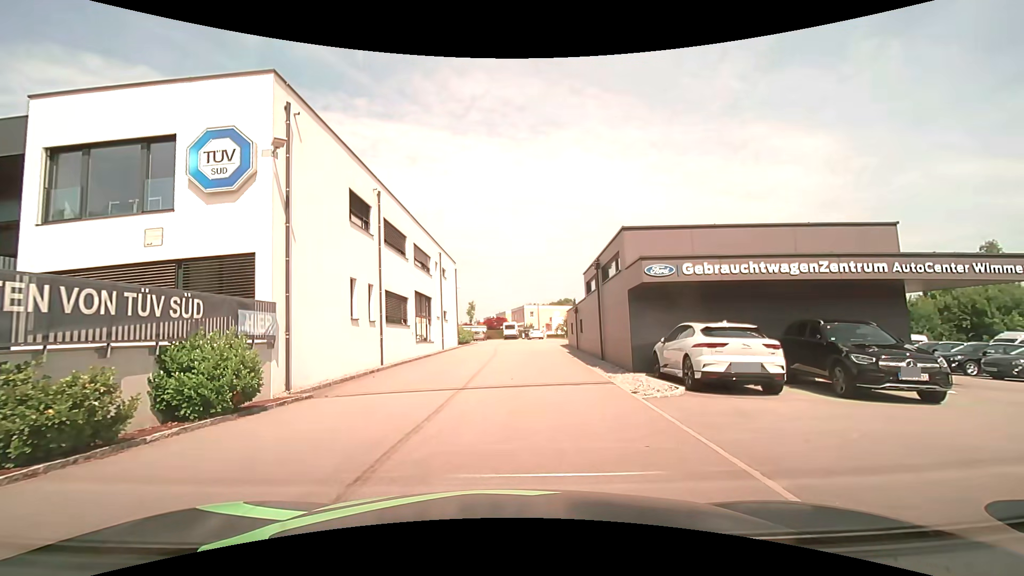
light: Day
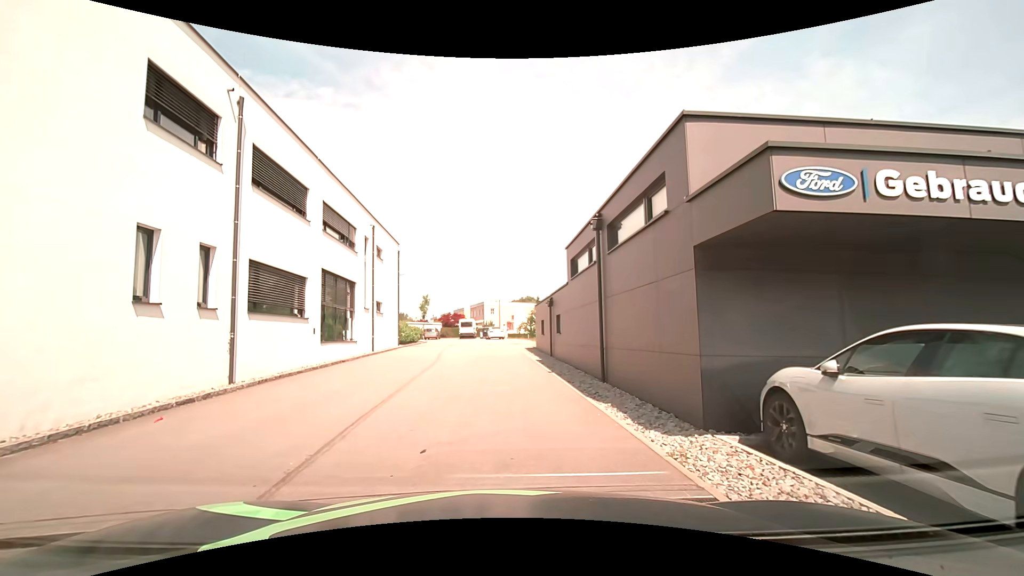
(+0.5, +8.6) m; +5°
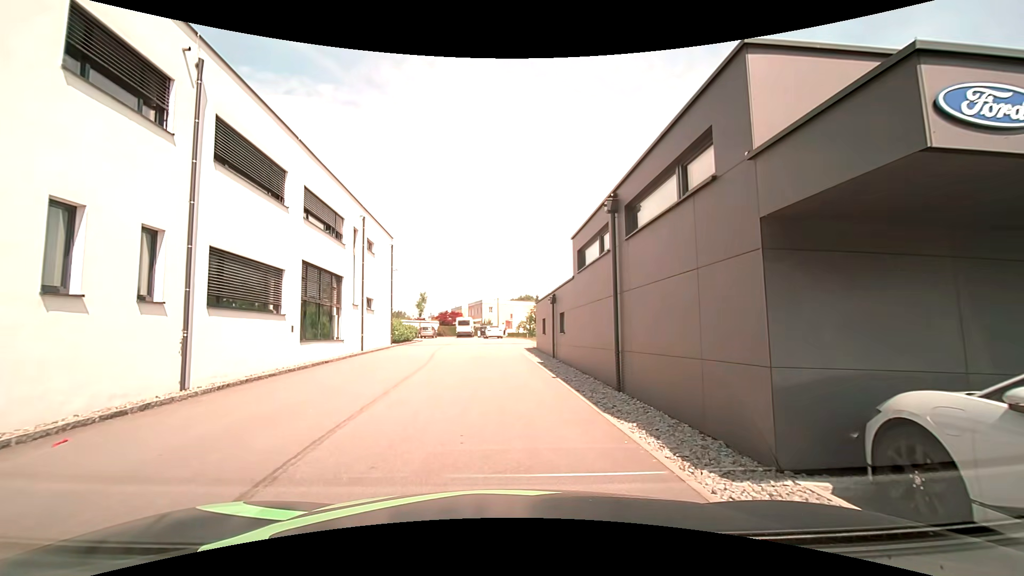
(0.0, +1.9) m; 0°
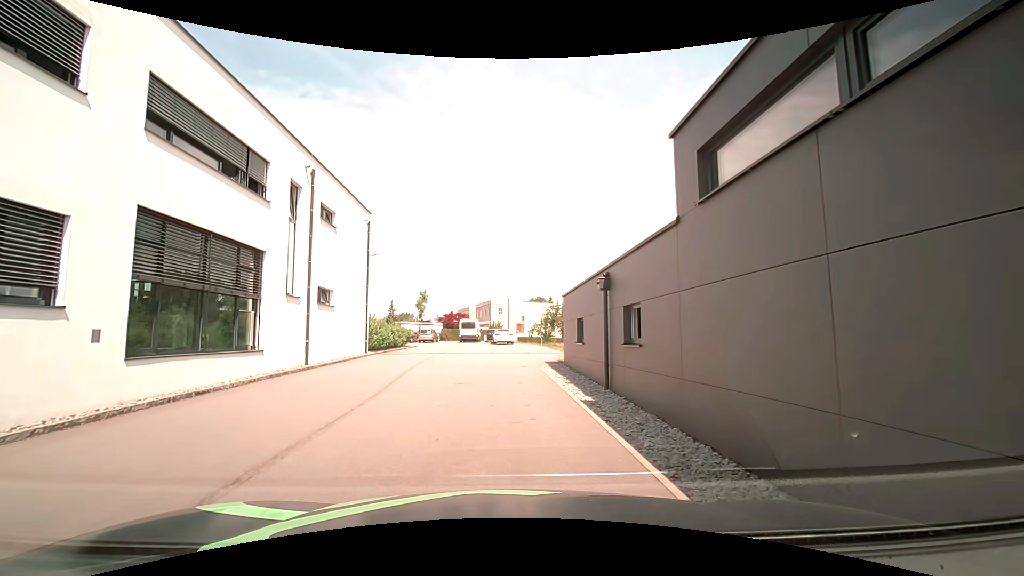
(-0.1, +9.0) m; -1°
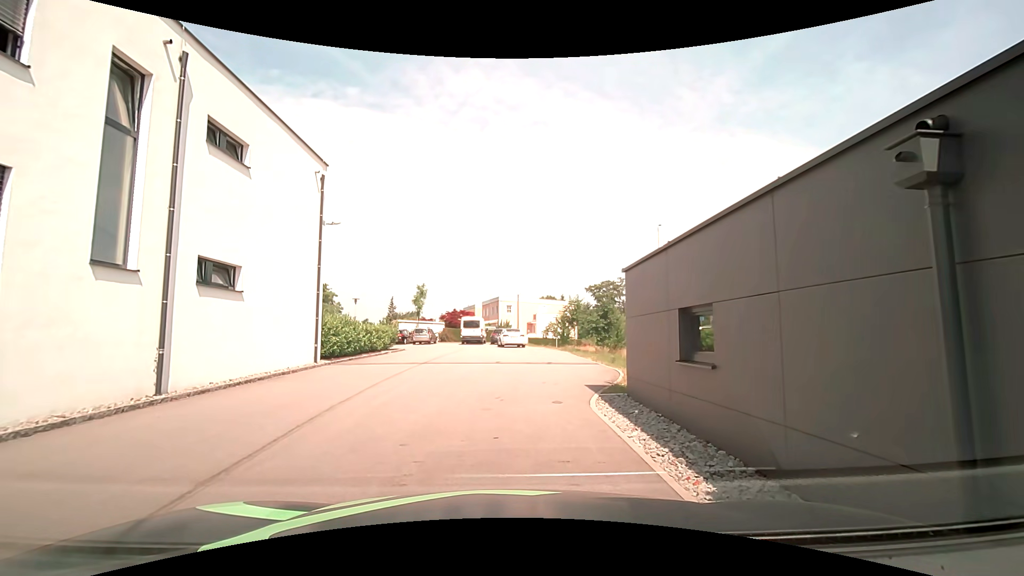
(-0.1, +8.4) m; 0°
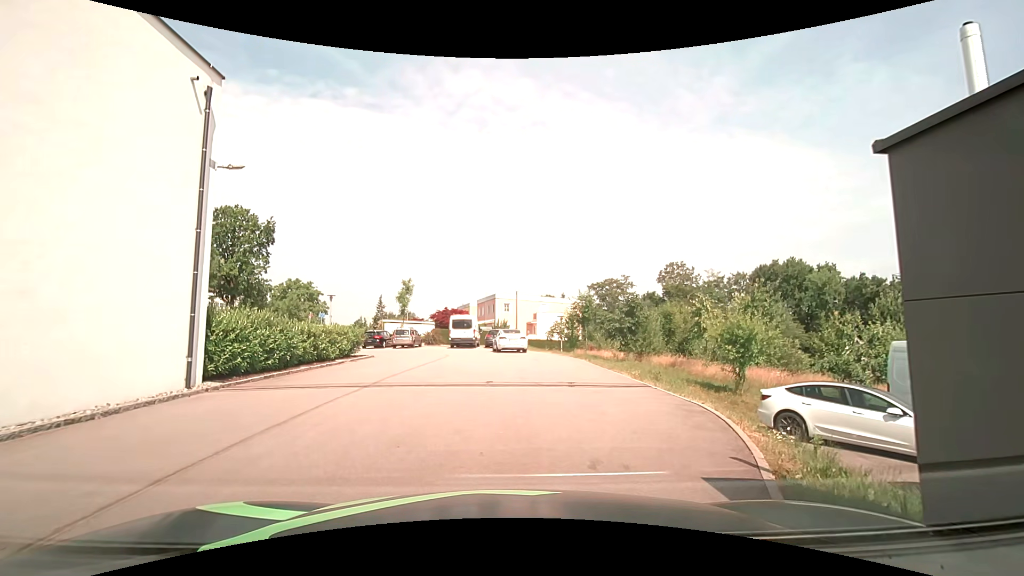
(-0.2, +7.3) m; +1°
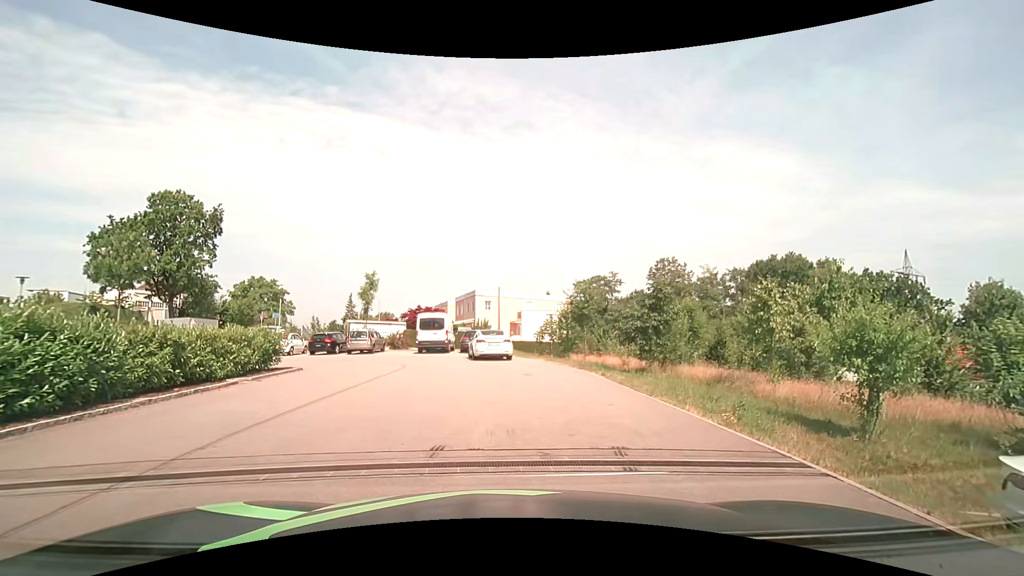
(-0.2, +6.9) m; 0°
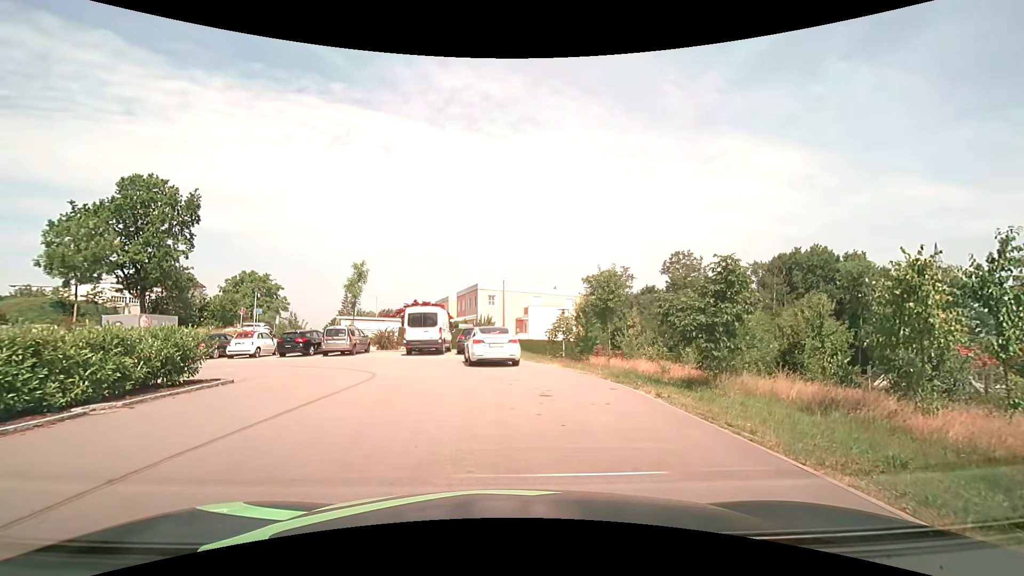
(0.0, +5.3) m; -2°
